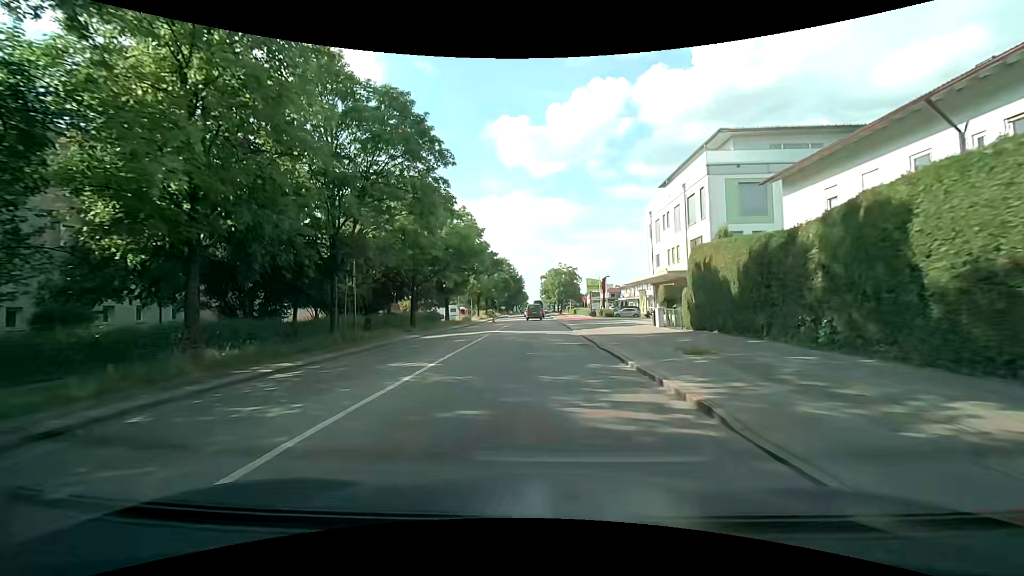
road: secondary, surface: asphalt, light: Day
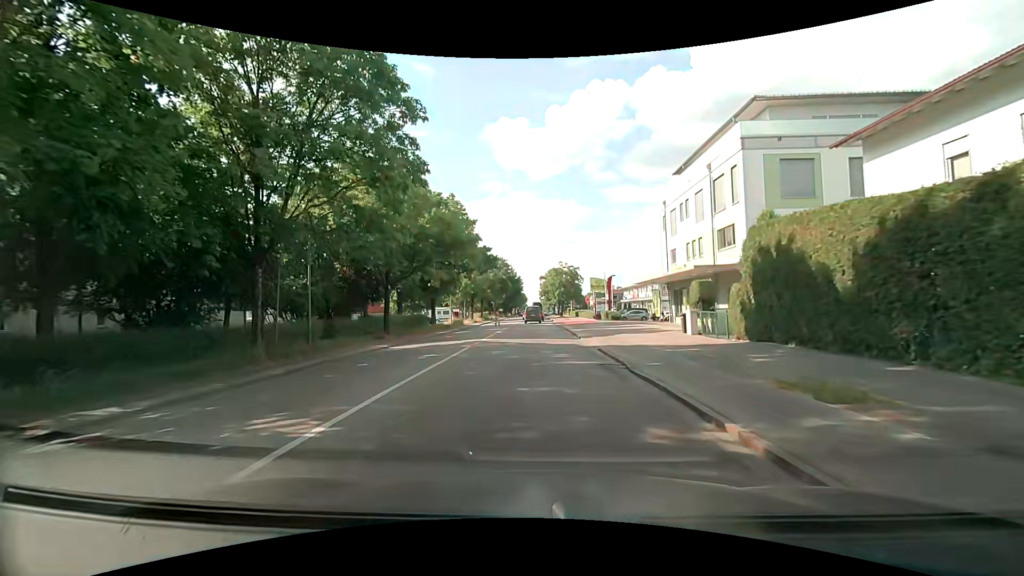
(0.0, +6.1) m; 0°
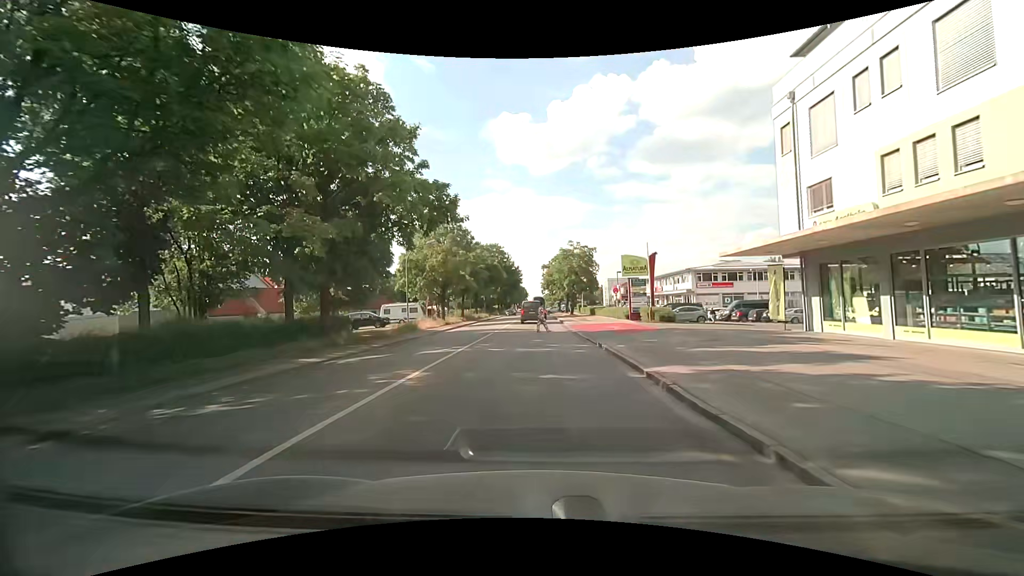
(0.0, +22.3) m; -1°
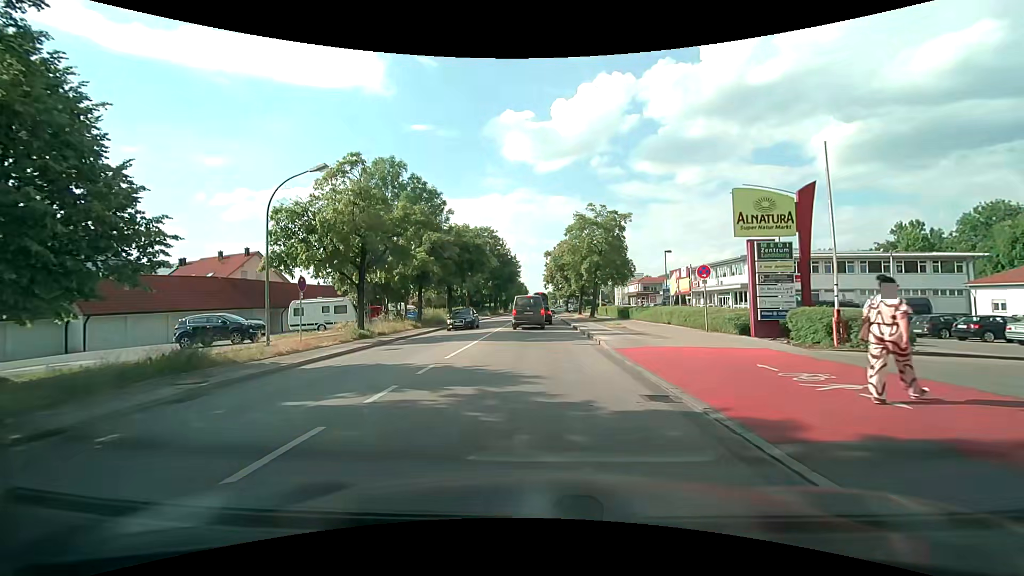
(0.0, +22.2) m; 0°
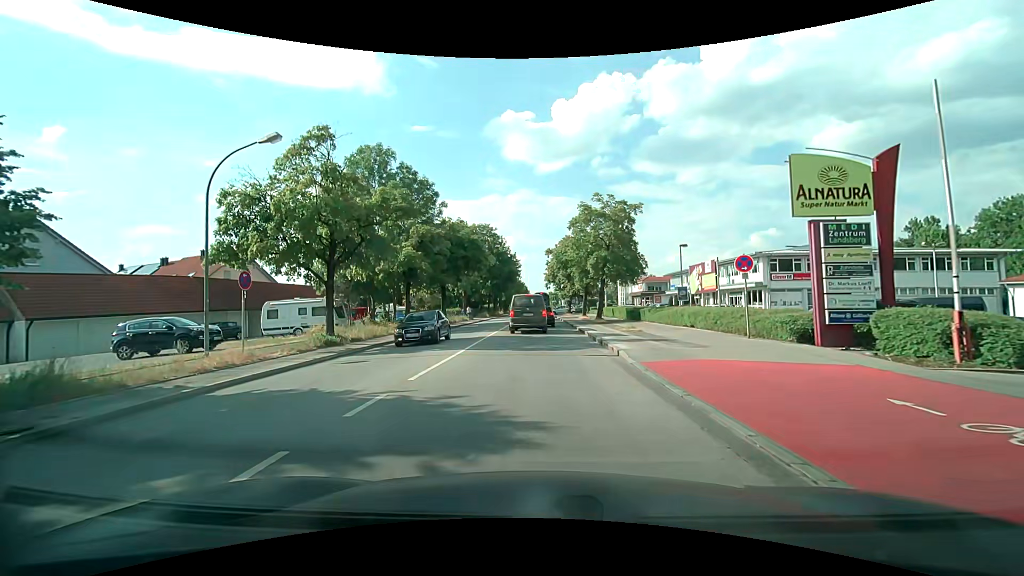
(0.0, +3.8) m; -1°
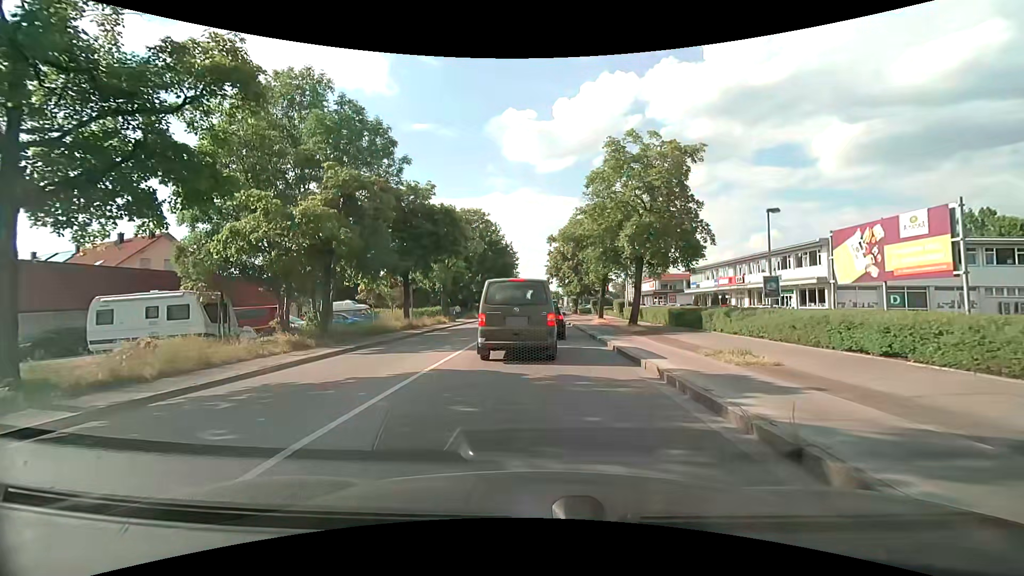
(0.0, +12.9) m; -1°
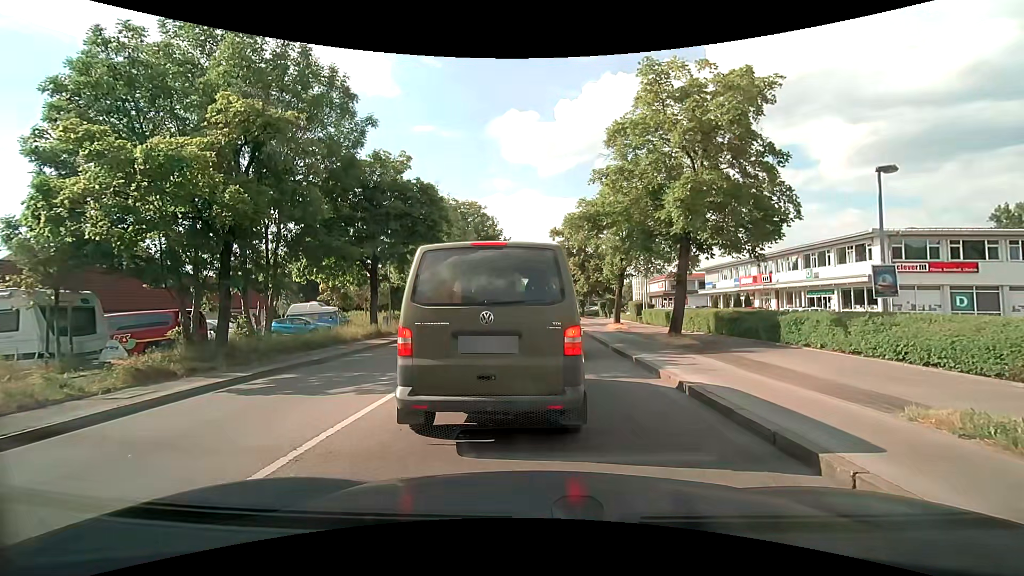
(+0.1, +6.4) m; +2°
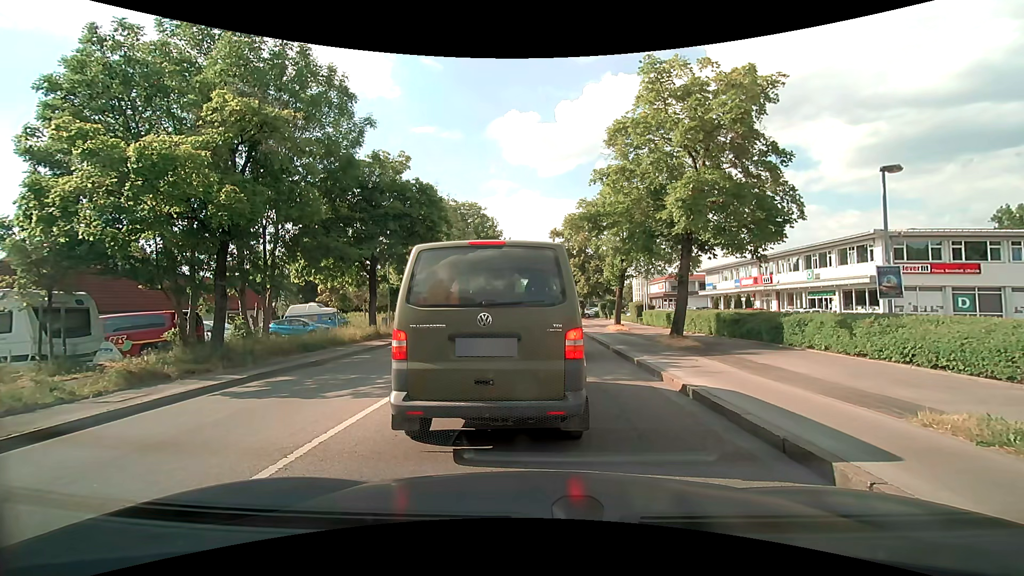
(0.0, +0.3) m; 0°
(0, +10) (0, +20) (0, +30) (0, +40) (0, +50) (0, +60) (0, +70) (0, +80) (0, +90) (0, +100) m
